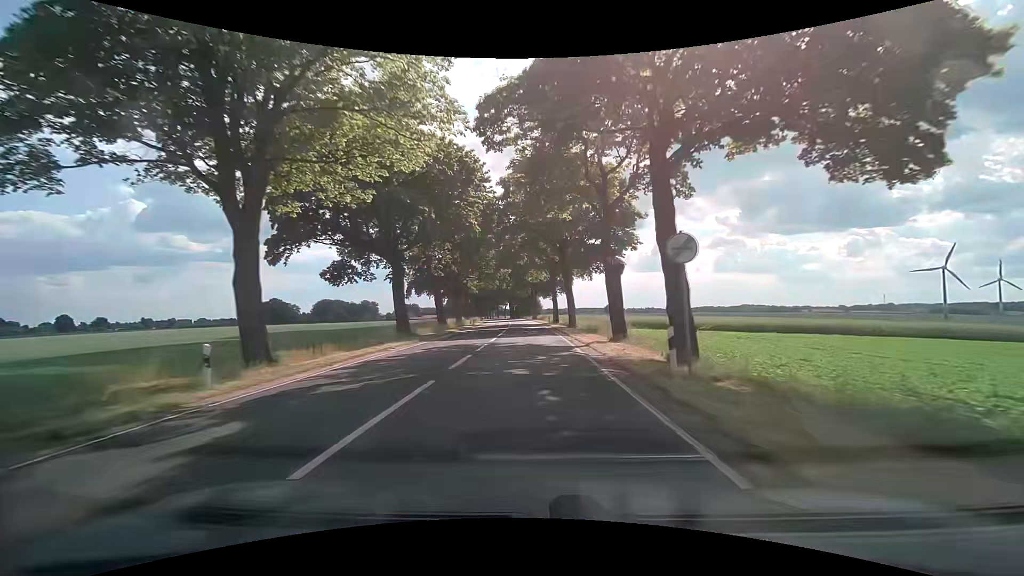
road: secondary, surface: asphalt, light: Day
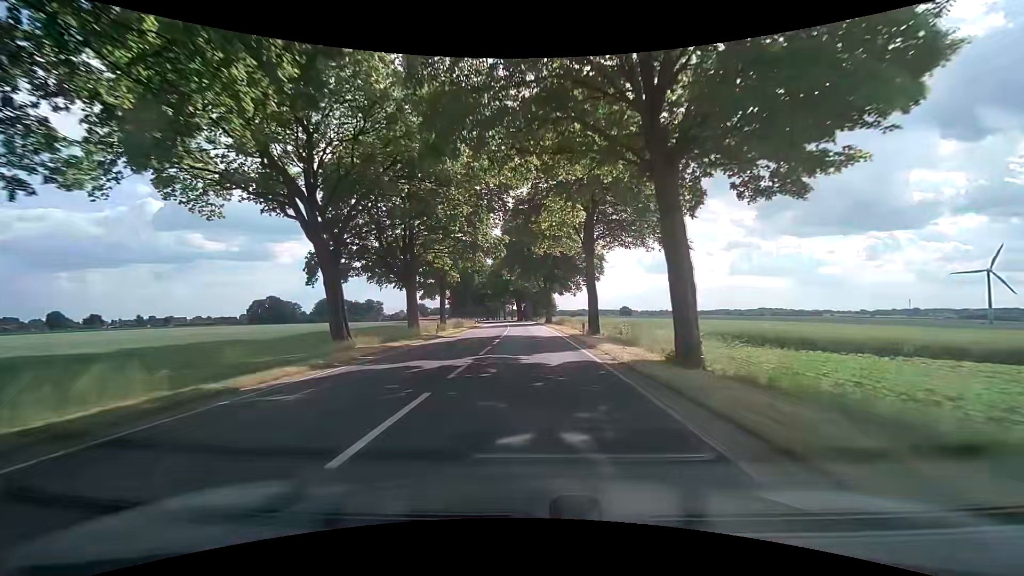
(-0.3, +31.7) m; -2°
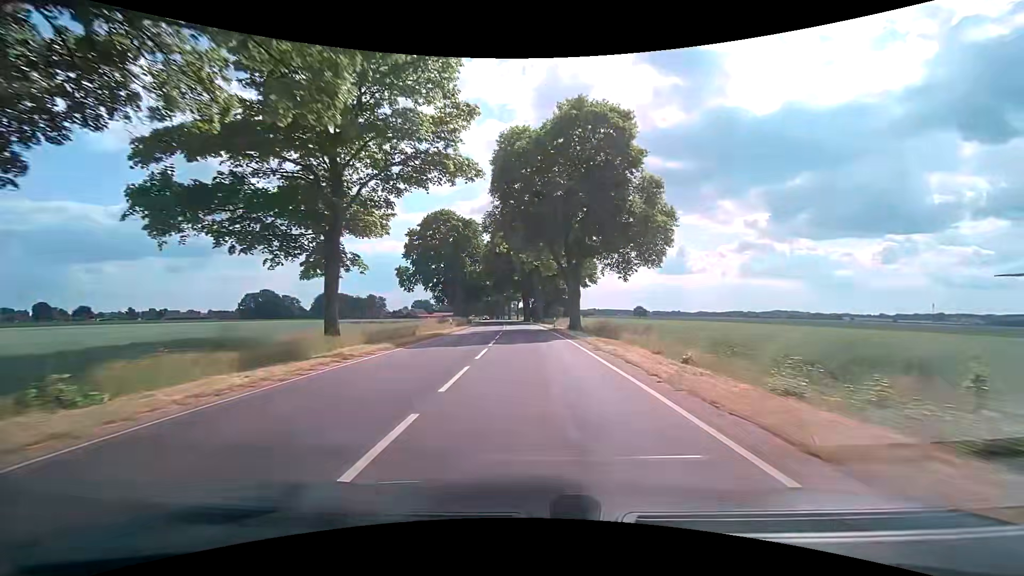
(-0.3, +32.0) m; -1°
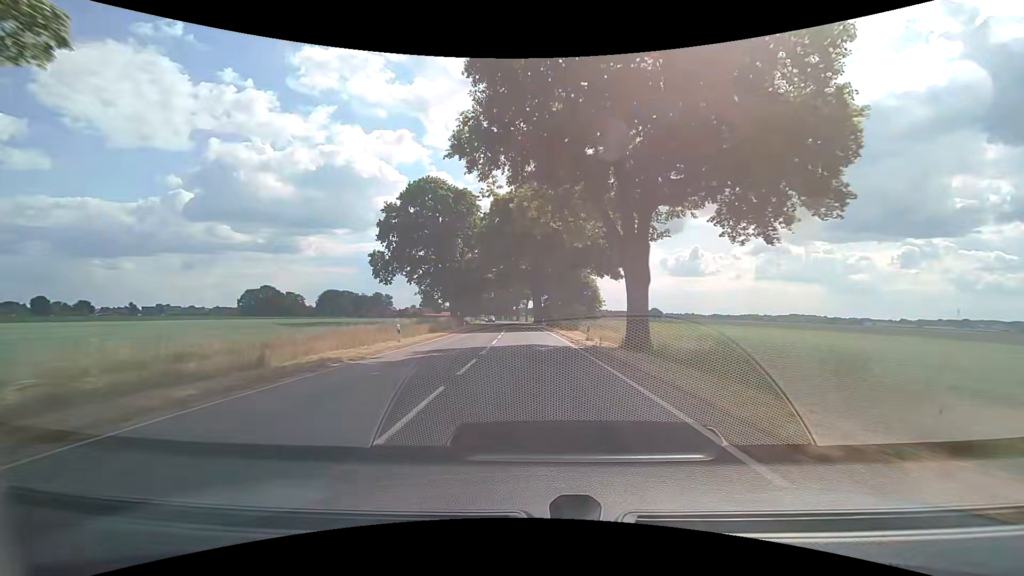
(-0.2, +21.5) m; -1°
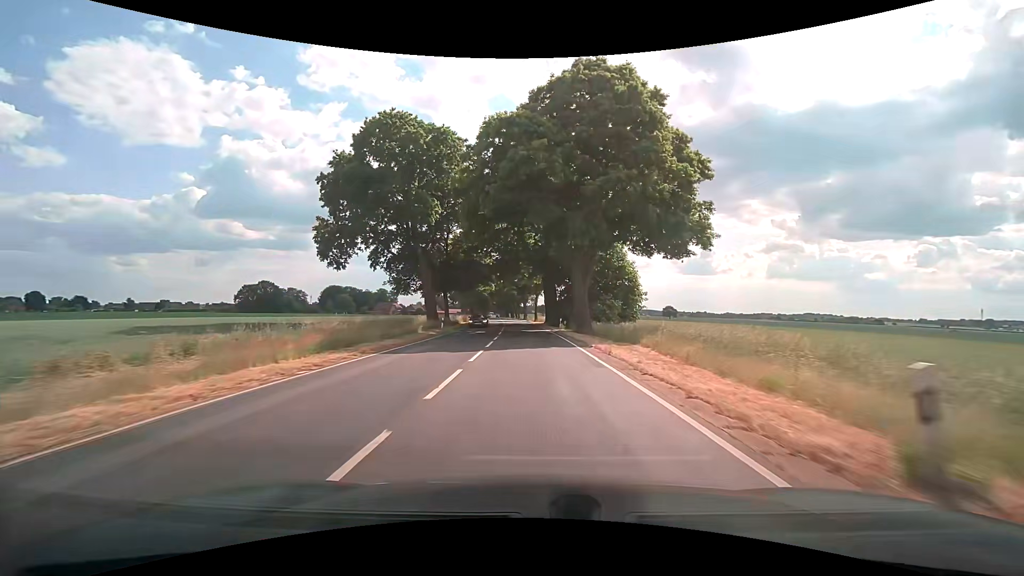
(-0.2, +21.6) m; -1°
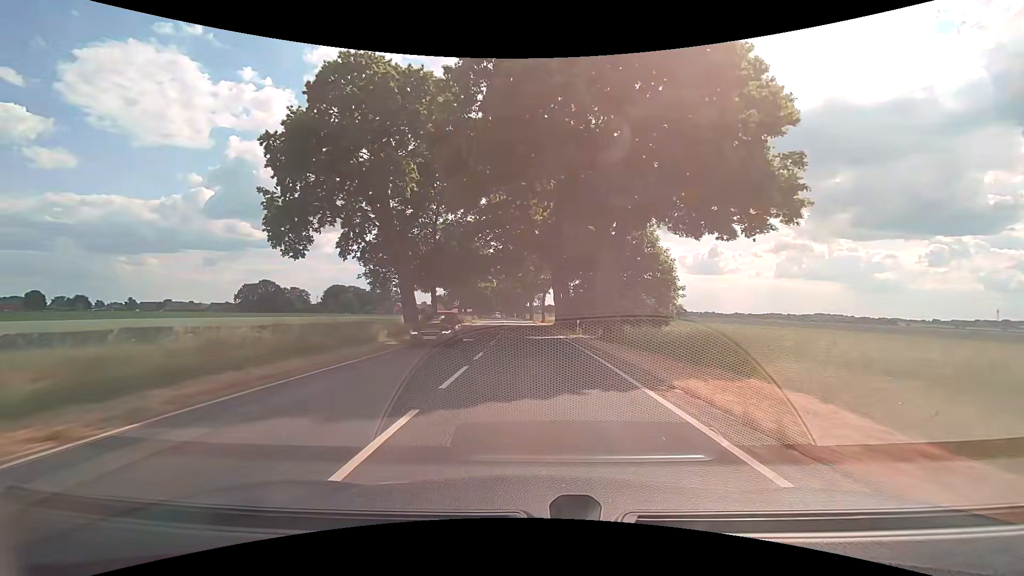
(-0.1, +10.9) m; -1°
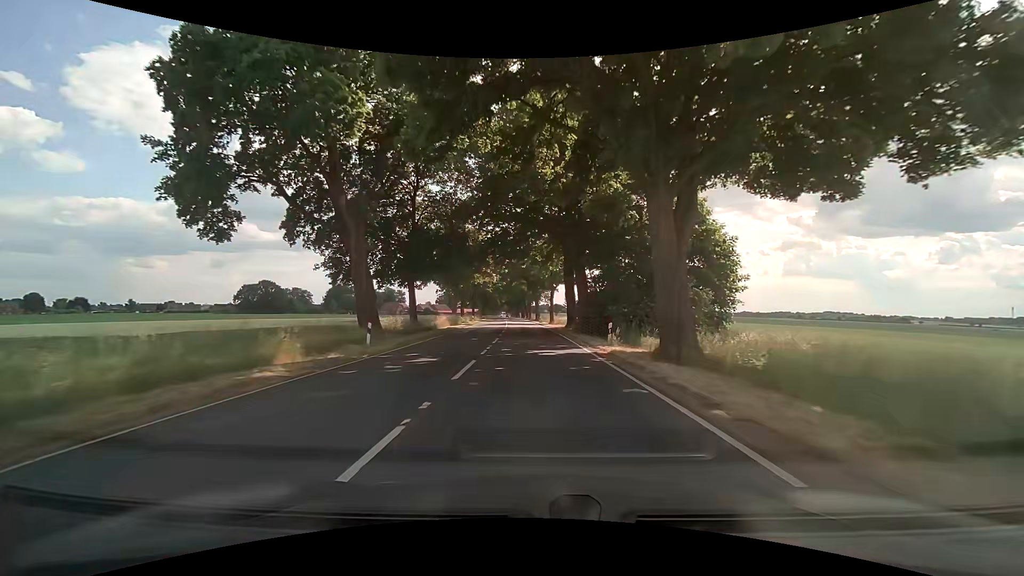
(-0.1, +10.9) m; -1°
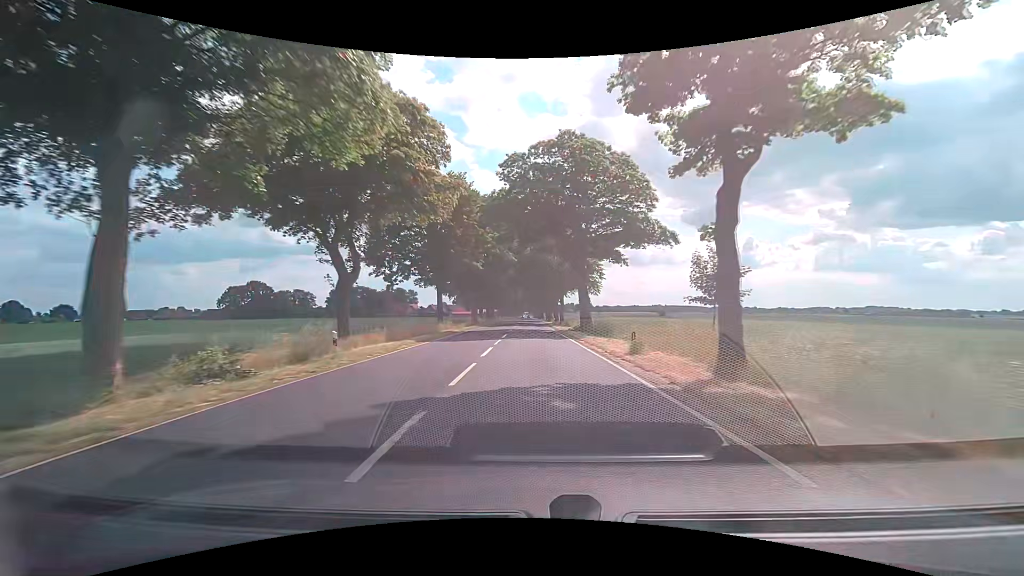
(-1.5, +55.3) m; -3°
(0, +10) (0, +20) (0, +30) (0, +40) (-1, +50) (-1, +60) (-1, +70) (-1, +80) (-1, +90) (-1, +100) m
